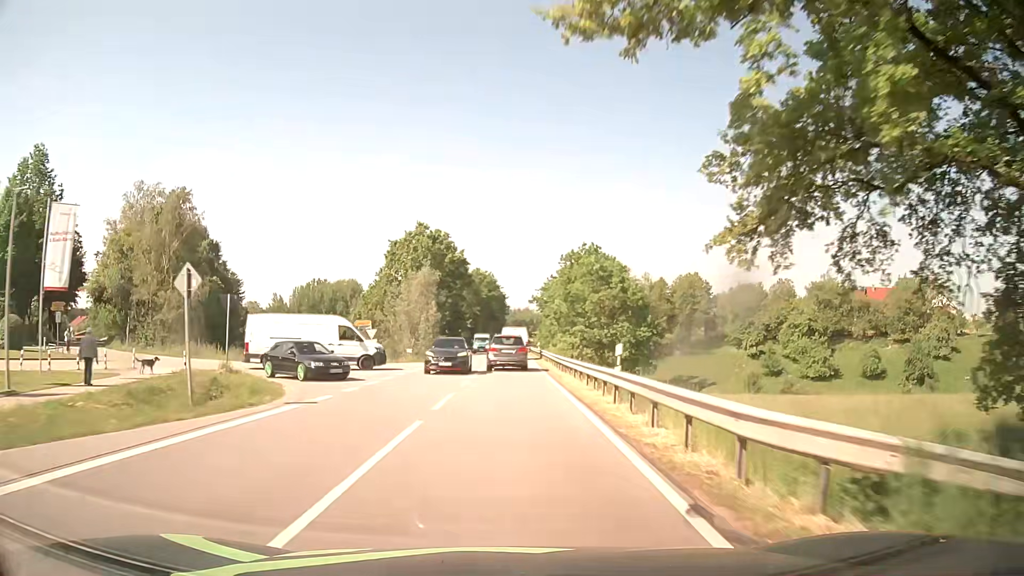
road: secondary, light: Day
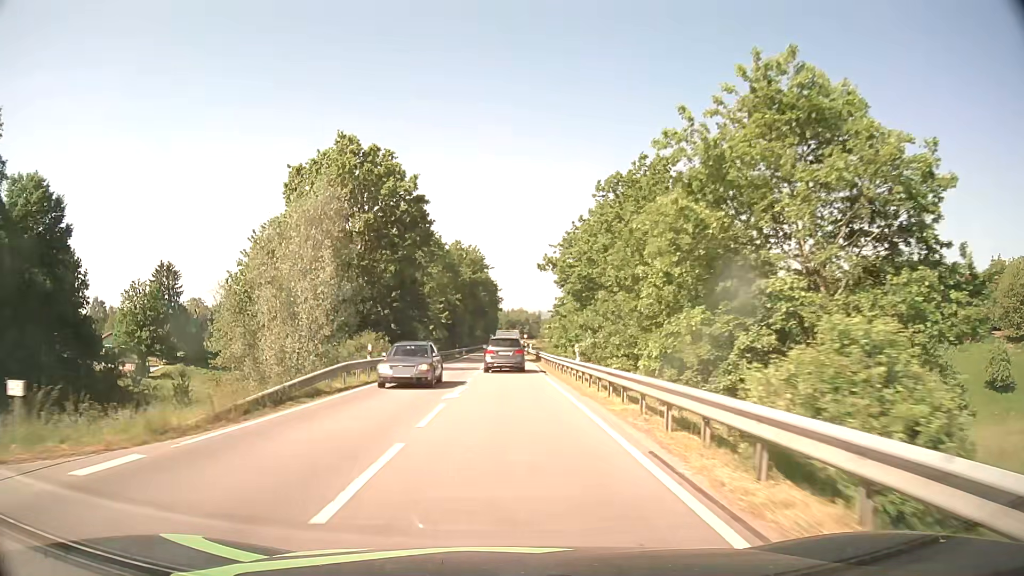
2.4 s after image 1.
(+0.5, +38.4) m; +1°
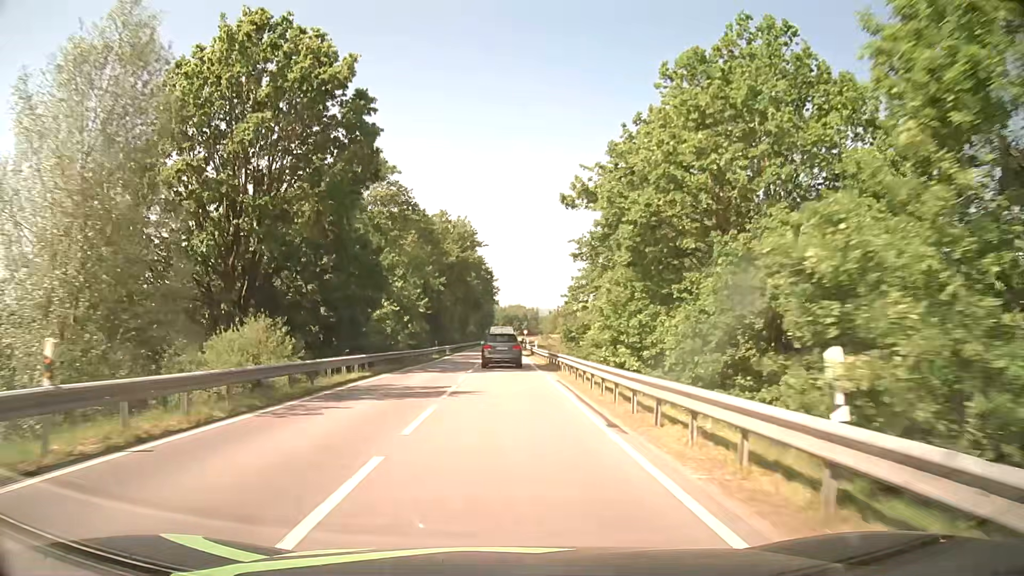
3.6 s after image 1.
(0.0, +19.5) m; 0°
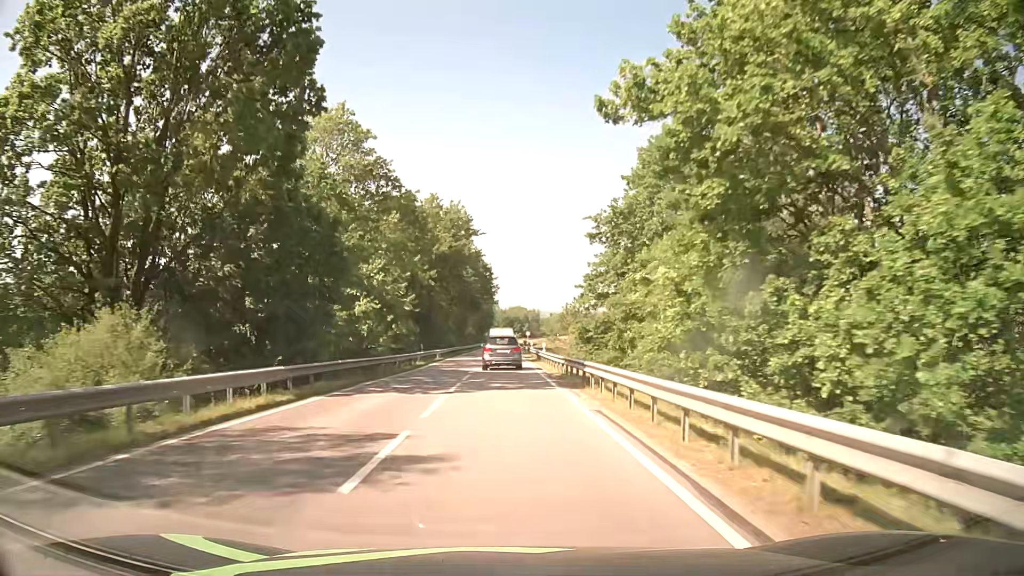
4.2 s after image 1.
(0.0, +9.9) m; 0°
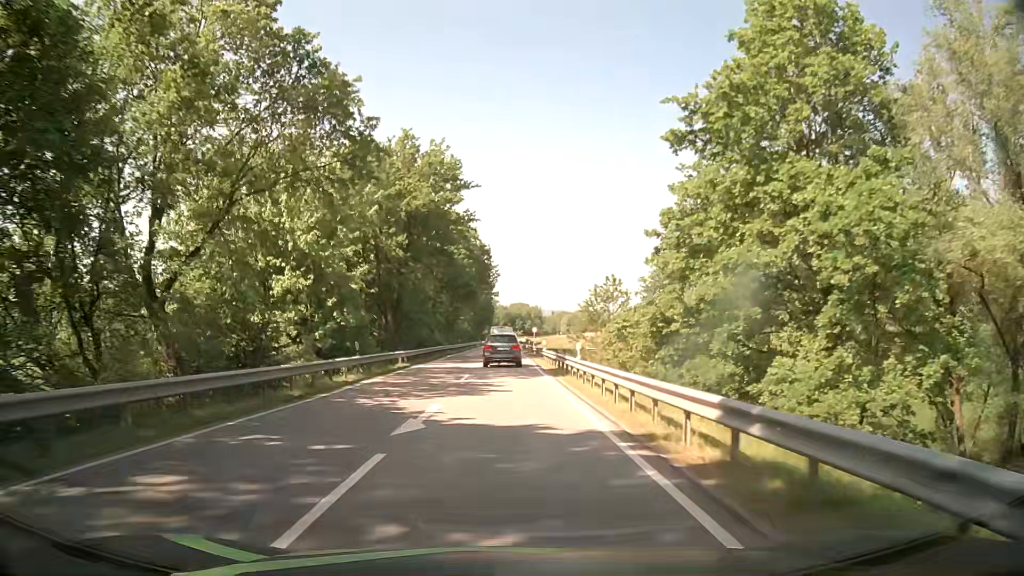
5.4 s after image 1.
(-0.2, +20.1) m; 0°
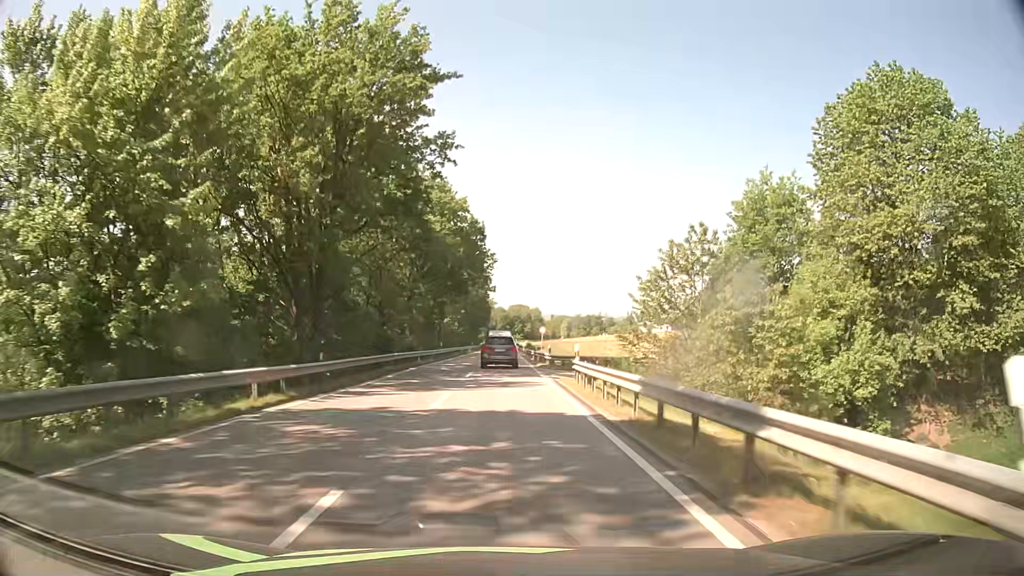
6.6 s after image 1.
(-0.1, +20.7) m; 0°
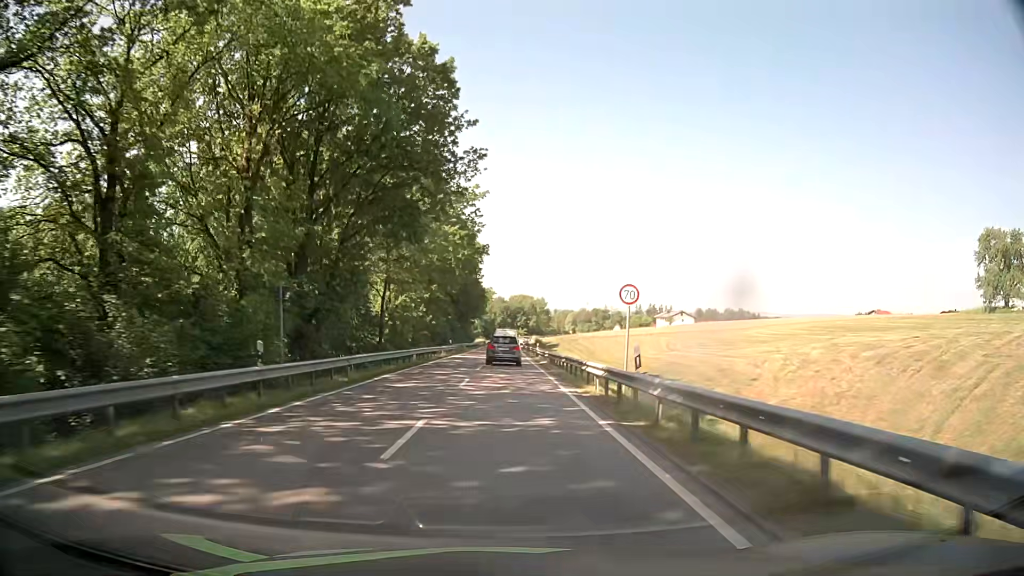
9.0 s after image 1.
(+0.2, +42.3) m; +1°
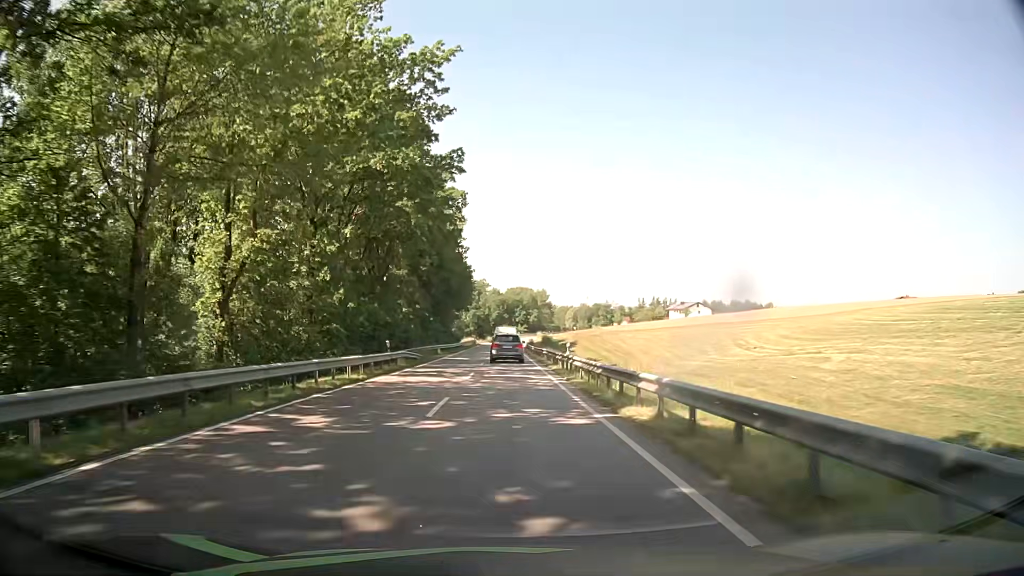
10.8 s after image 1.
(-0.1, +32.0) m; 0°
(0, +10) (0, +20) (0, +30) (0, +40) (0, +50) (0, +60) (0, +70) (0, +80) (0, +90) (+1, +100) m
